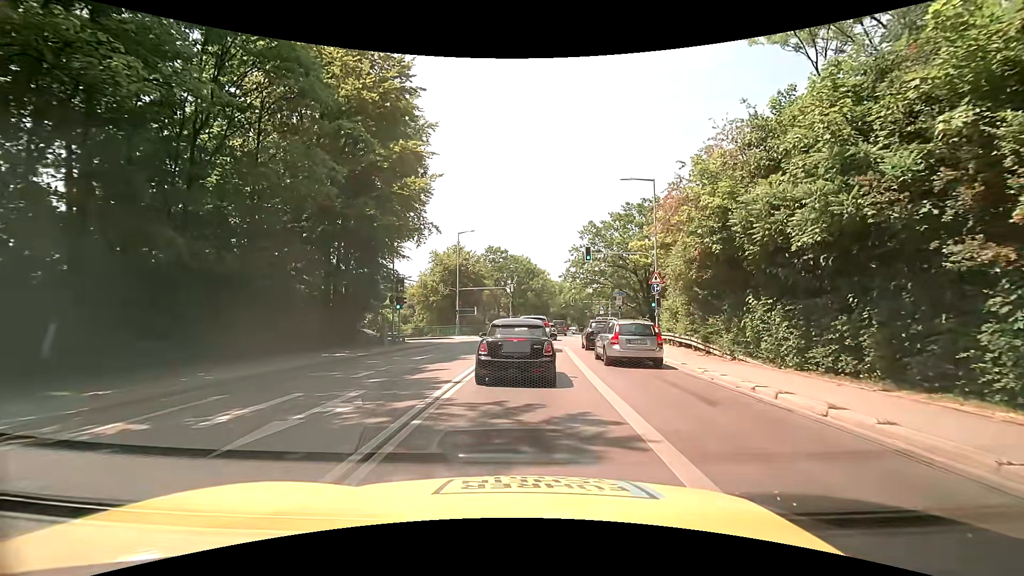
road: secondary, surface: asphalt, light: Day
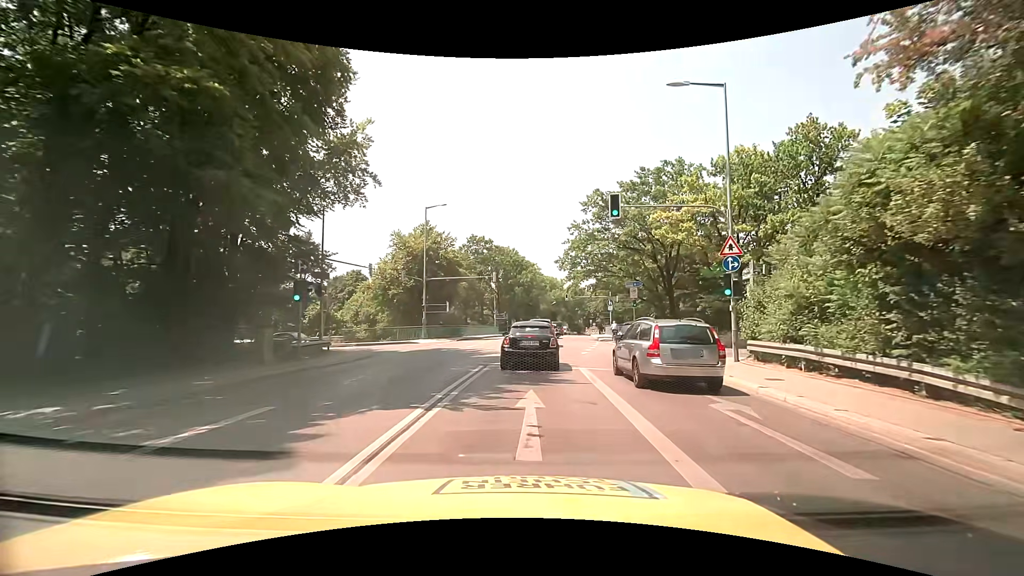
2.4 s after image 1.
(-0.1, +13.7) m; 0°
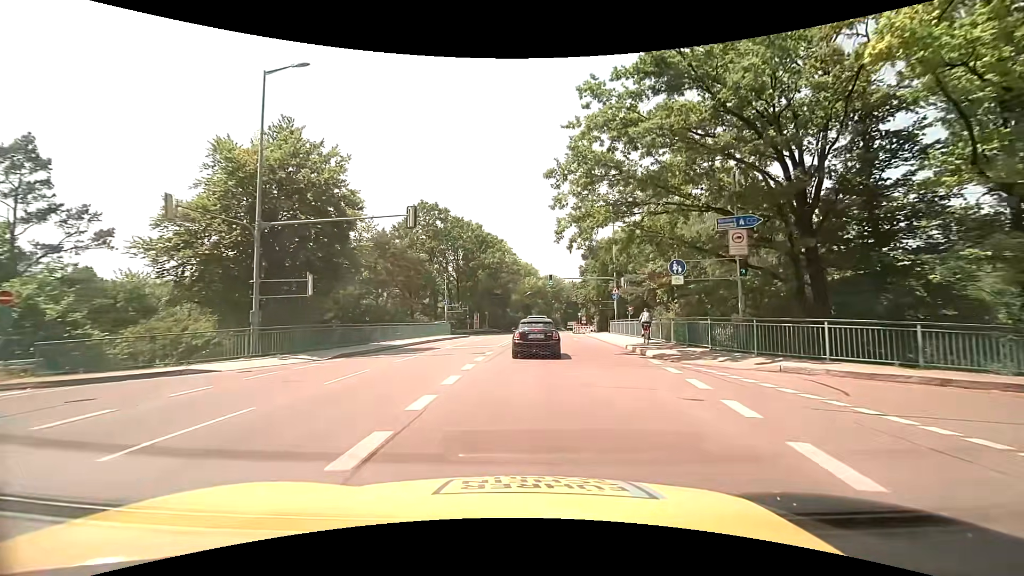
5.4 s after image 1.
(+1.0, +25.6) m; +5°
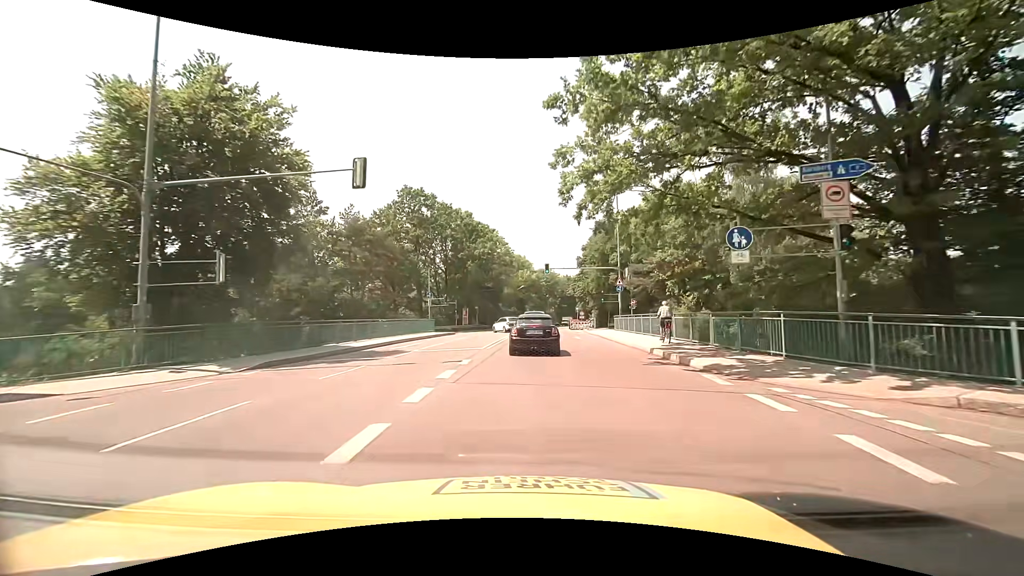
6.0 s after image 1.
(0.0, +5.9) m; 0°
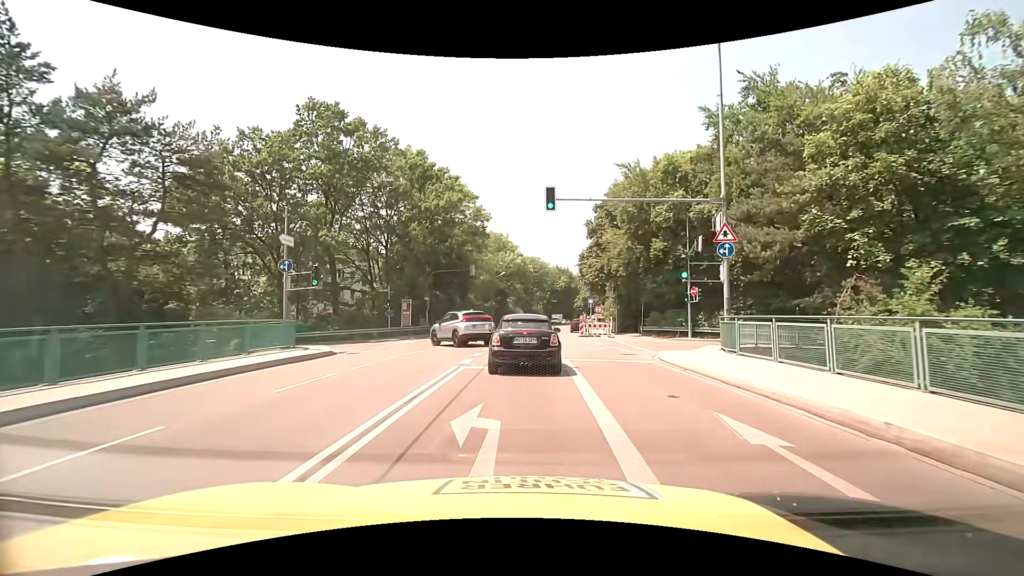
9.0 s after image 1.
(+0.5, +26.8) m; +2°
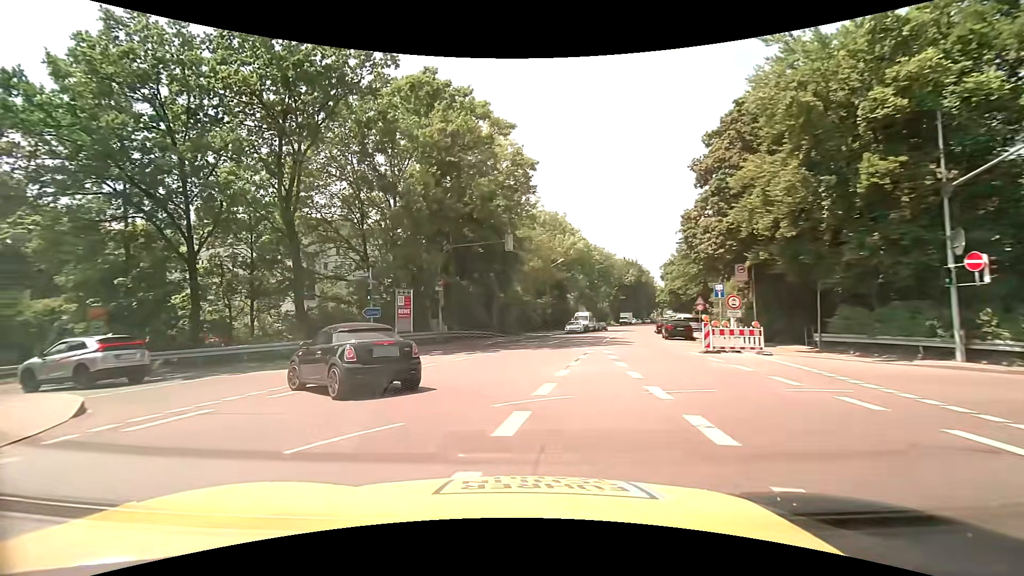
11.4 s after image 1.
(-0.2, +16.9) m; -6°
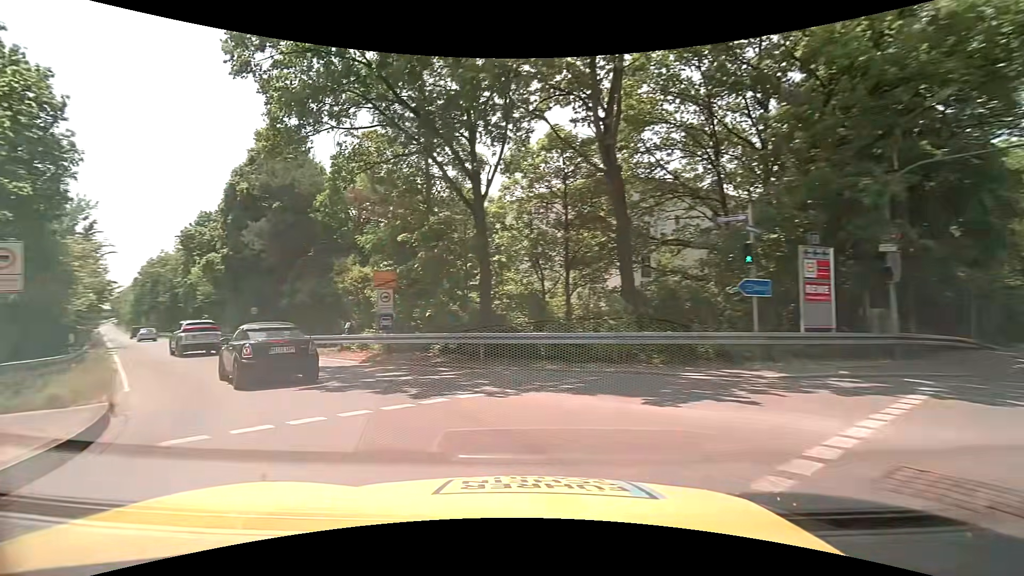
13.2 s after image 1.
(-3.4, +11.2) m; -36°
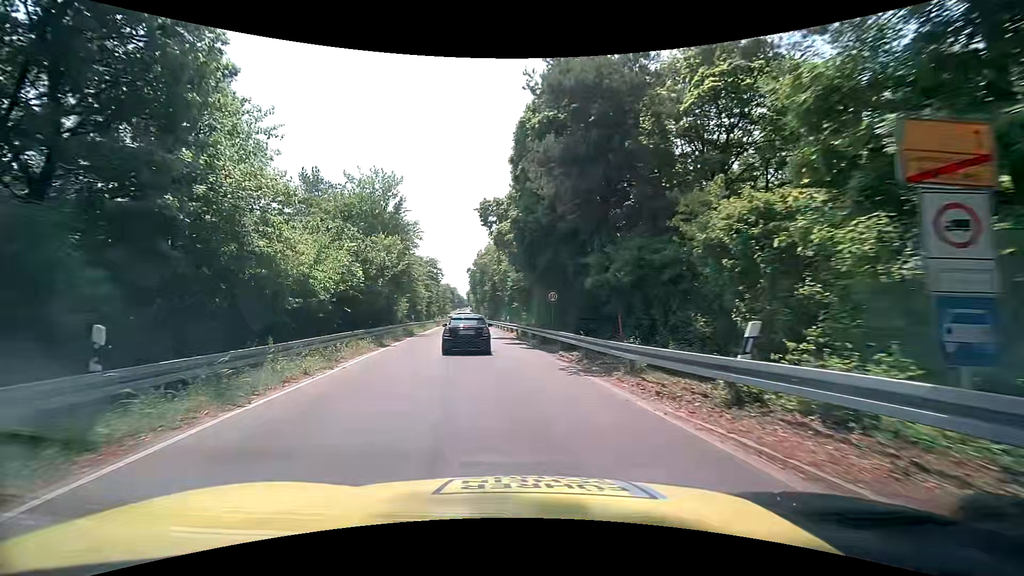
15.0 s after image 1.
(-4.9, +13.0) m; -33°
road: trunk_link
(-1, +10) (-2, +20) (-4, +30) (-5, +40) (-7, +50) (-8, +59) (-10, +69) (-11, +79) (-13, +89) (-15, +99) m
